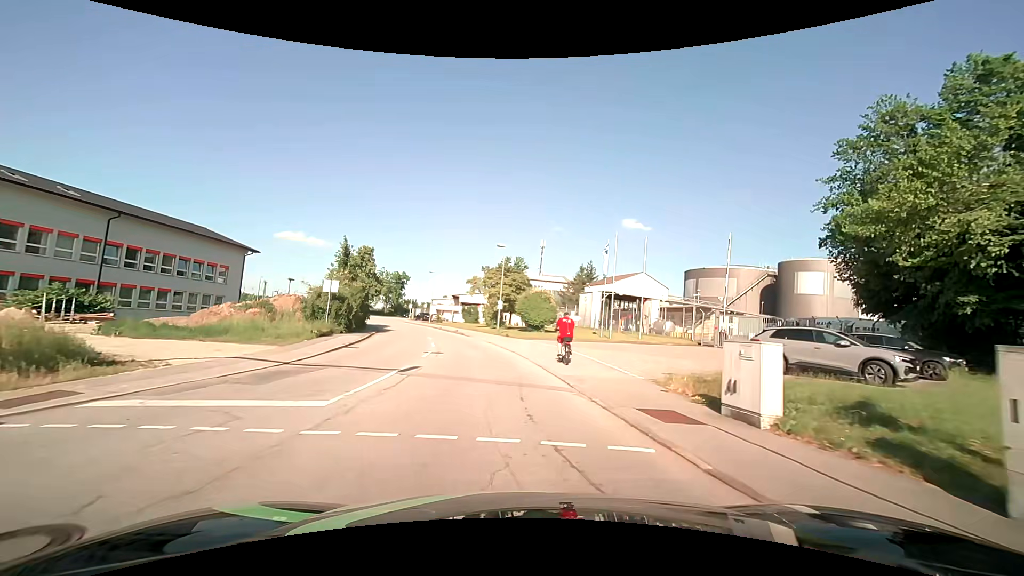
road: residential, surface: asphalt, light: Day
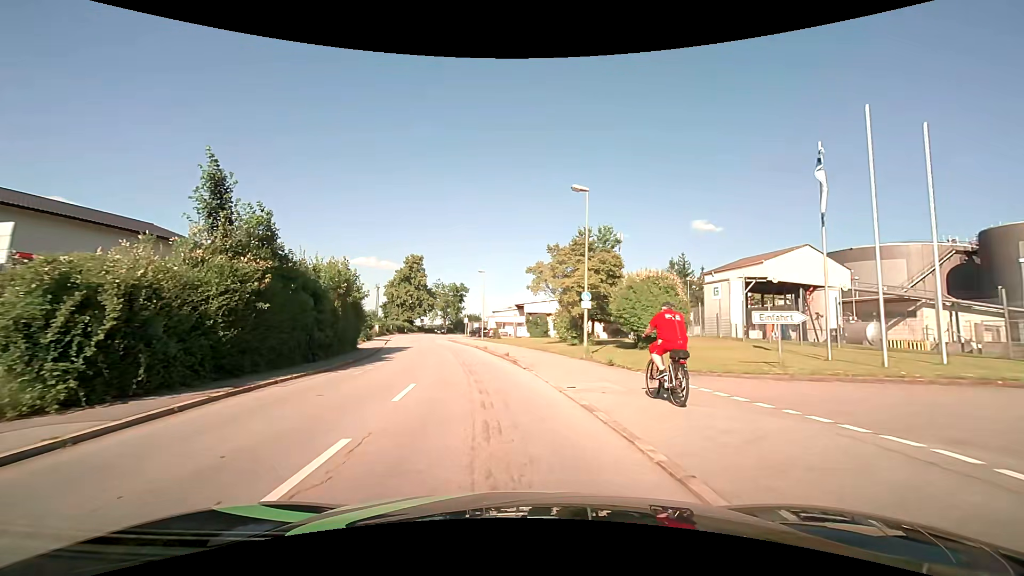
(-1.6, +21.0) m; -9°
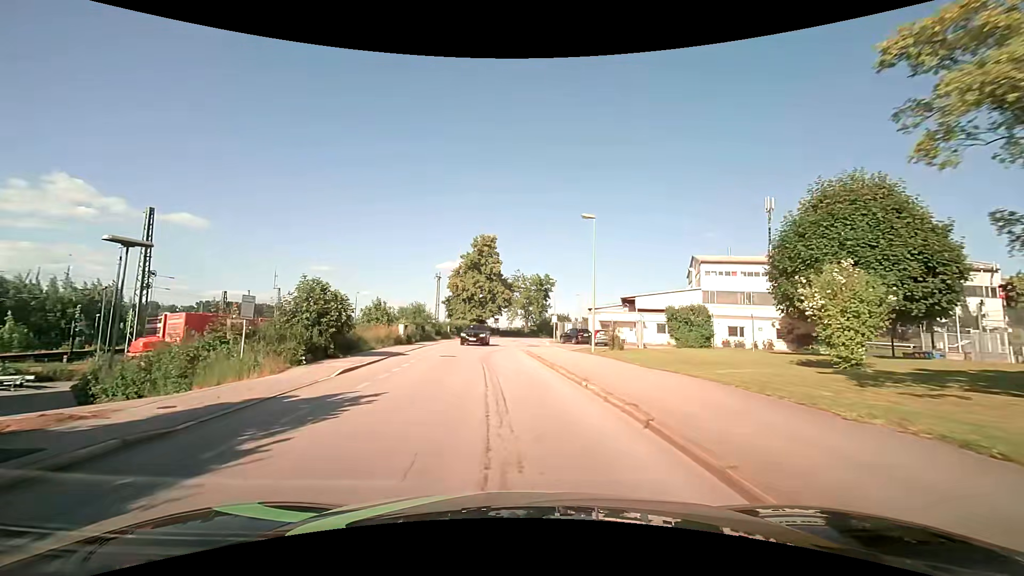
(-3.4, +28.3) m; -10°
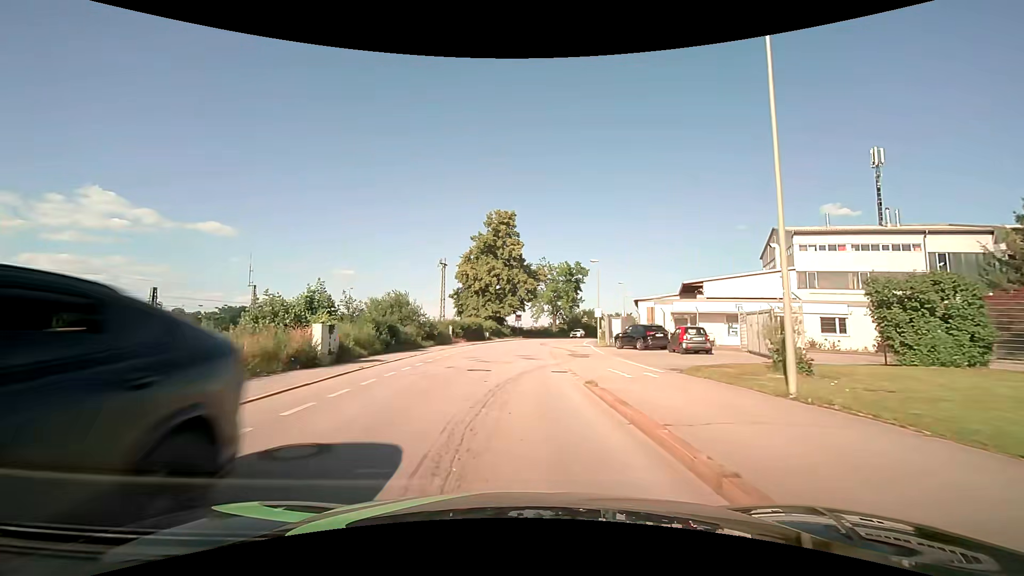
(-0.5, +18.3) m; -3°
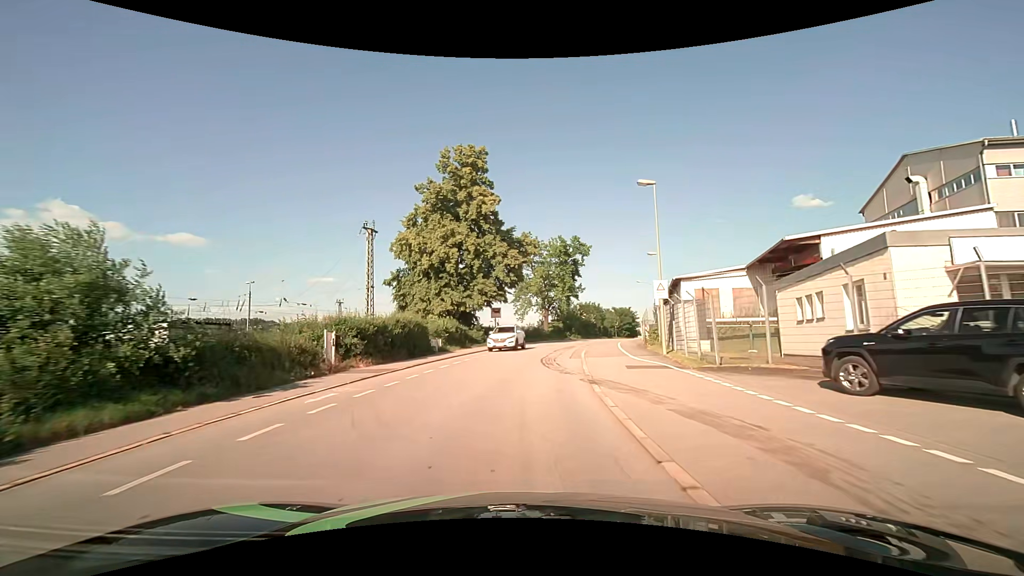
(+0.3, +25.6) m; +2°
(0, +10) (+1, +20) (+2, +30) (+4, +40) (+6, +49) (+9, +59) (+12, +69) (+15, +78) (+18, +88) (+21, +97) m
